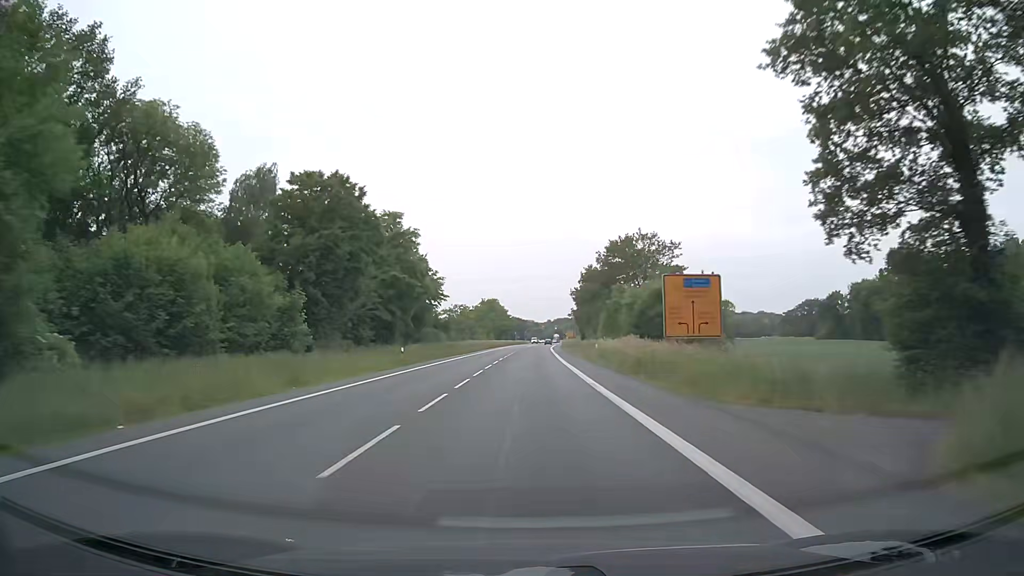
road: primary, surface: asphalt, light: Day
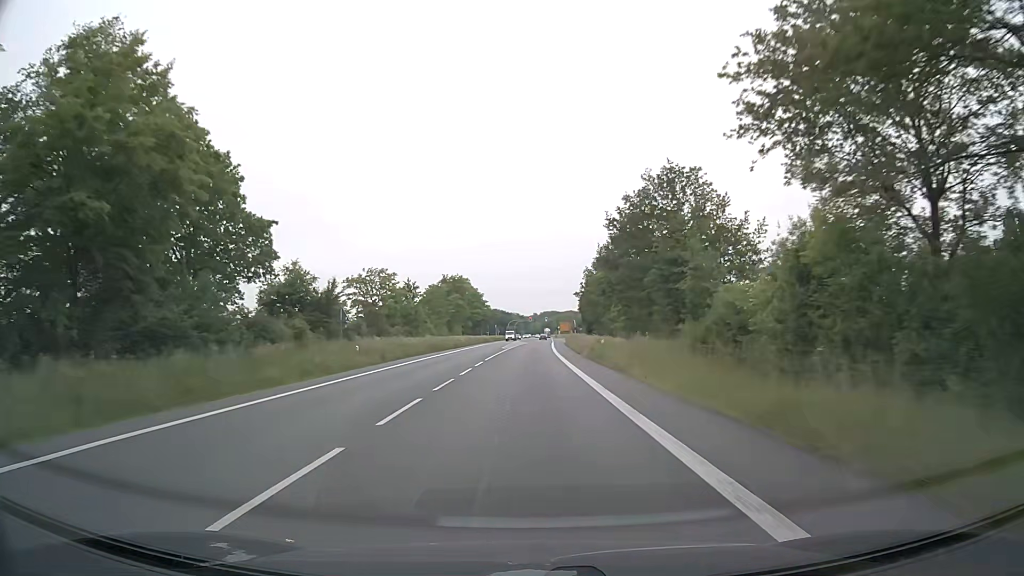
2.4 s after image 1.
(+0.4, +56.2) m; +1°
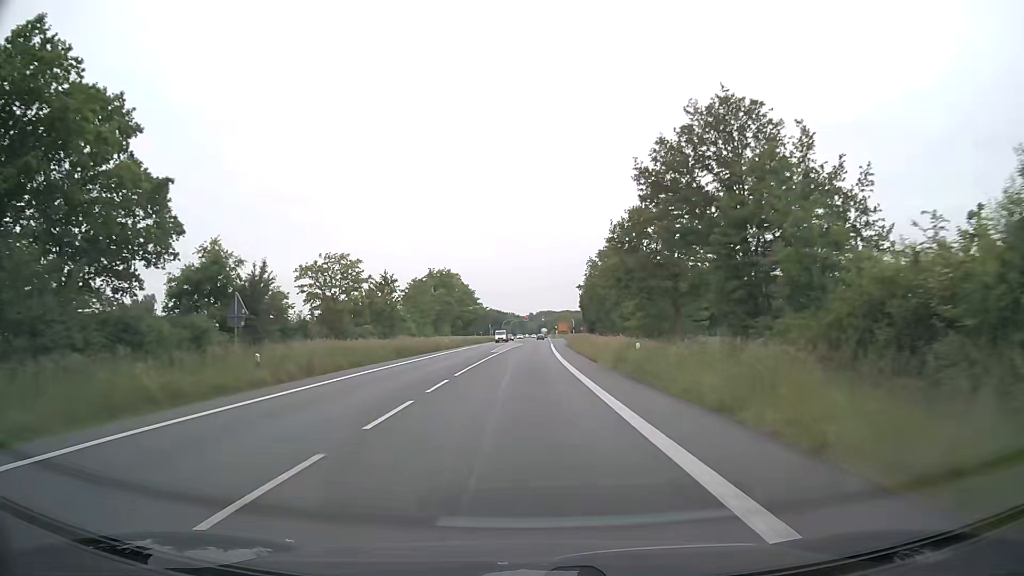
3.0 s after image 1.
(0.0, +12.4) m; 0°
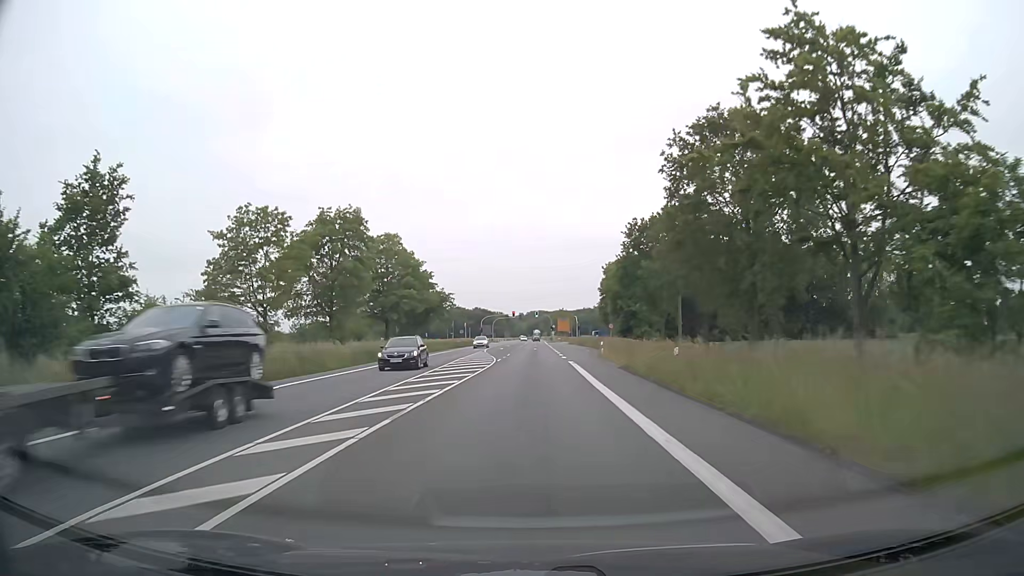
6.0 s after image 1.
(+0.6, +55.7) m; +1°
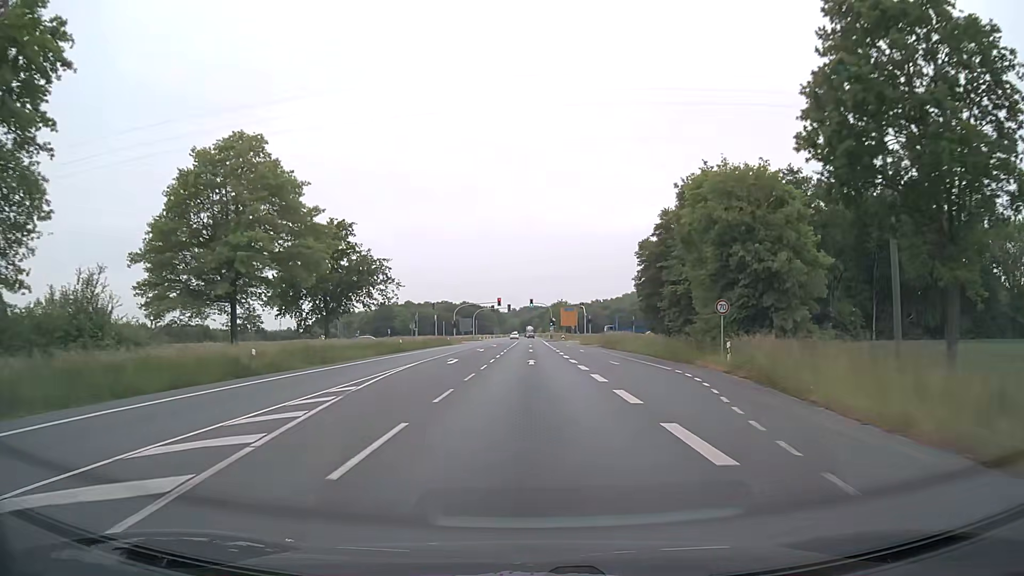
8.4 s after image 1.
(+0.2, +42.2) m; +1°
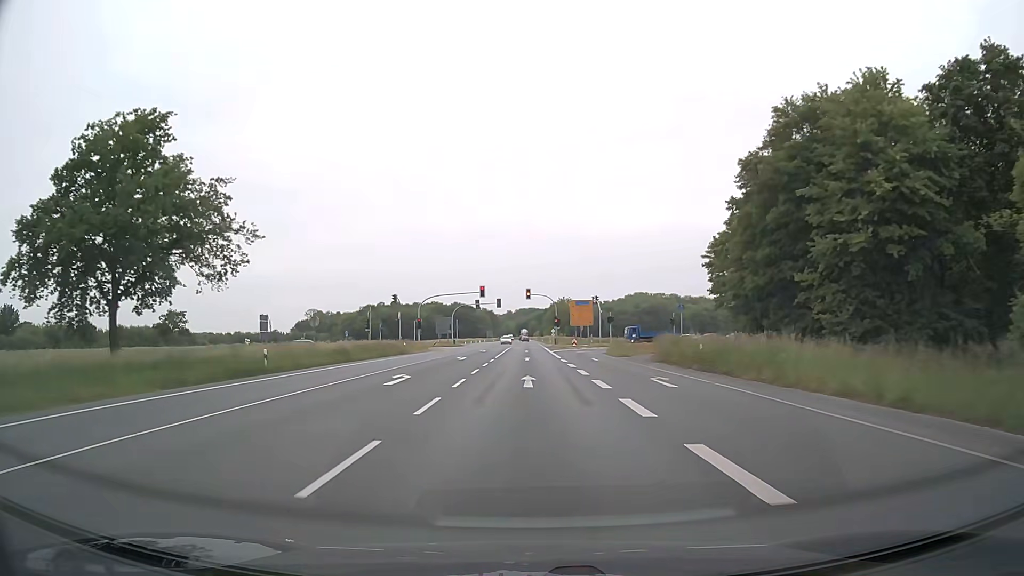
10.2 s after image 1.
(+0.1, +31.8) m; 0°
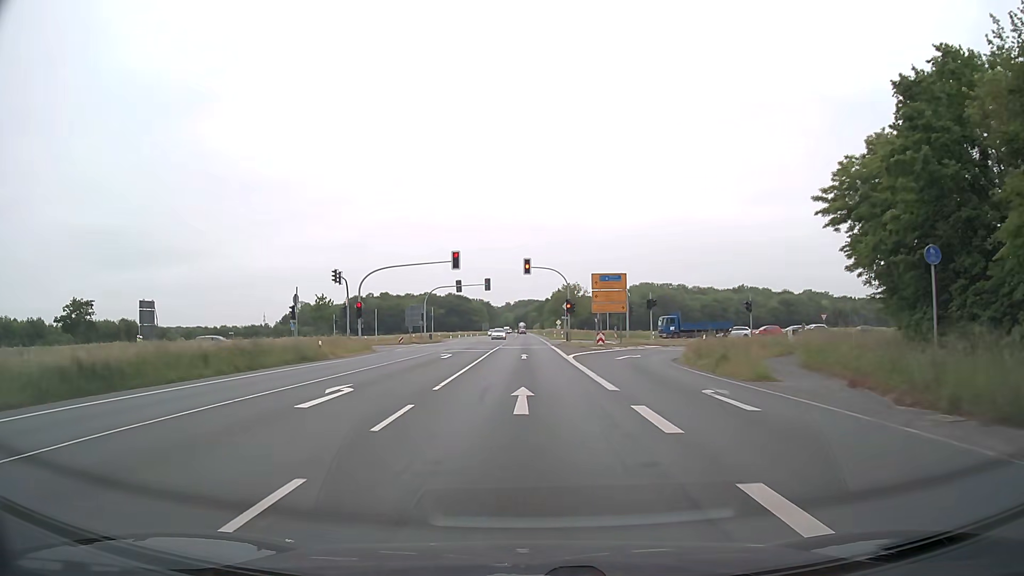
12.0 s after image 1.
(0.0, +25.8) m; 0°
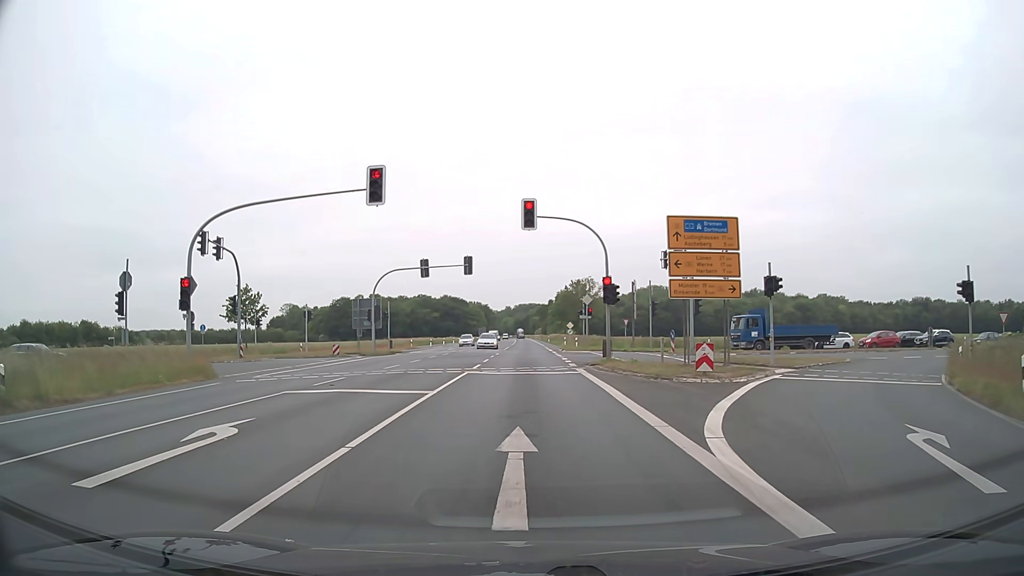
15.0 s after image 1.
(-0.1, +25.4) m; 0°
